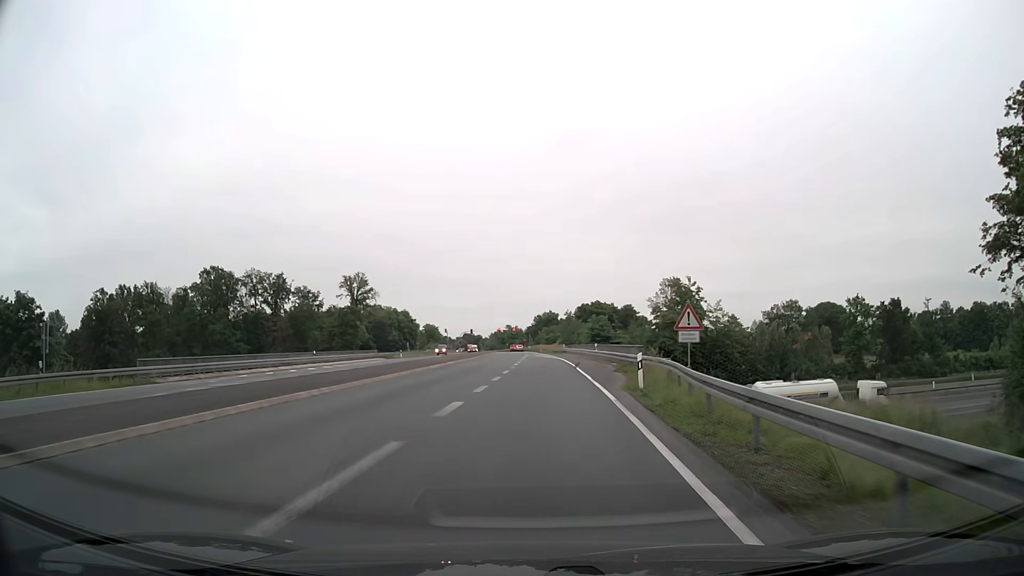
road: primary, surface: asphalt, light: Day
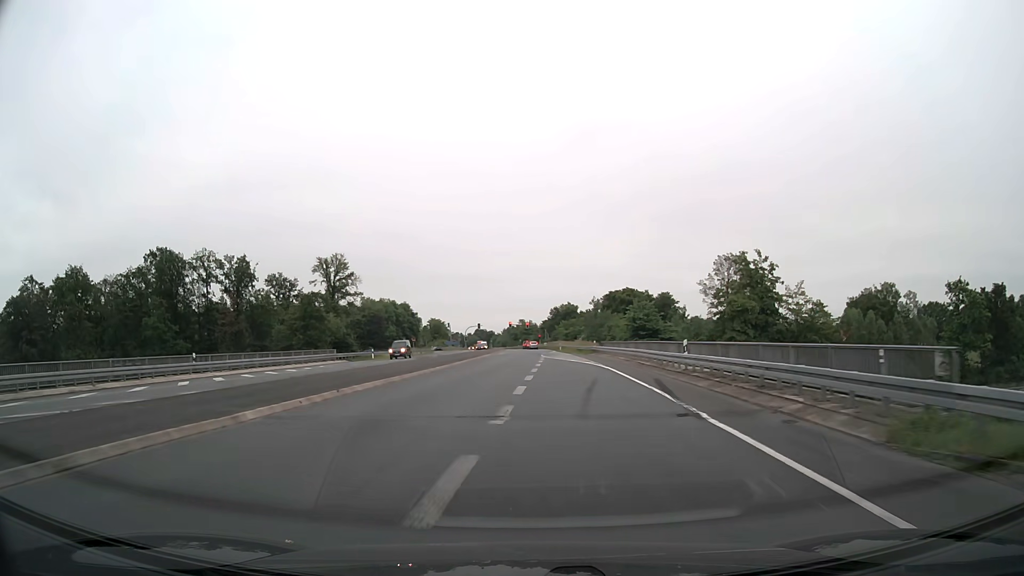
(-0.1, +25.6) m; -1°
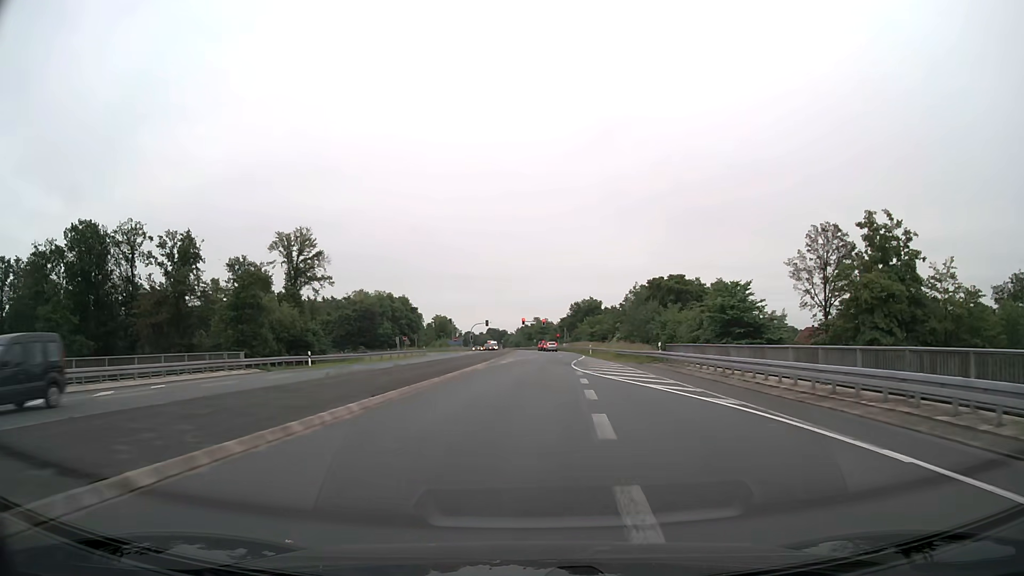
(-0.5, +25.6) m; -2°
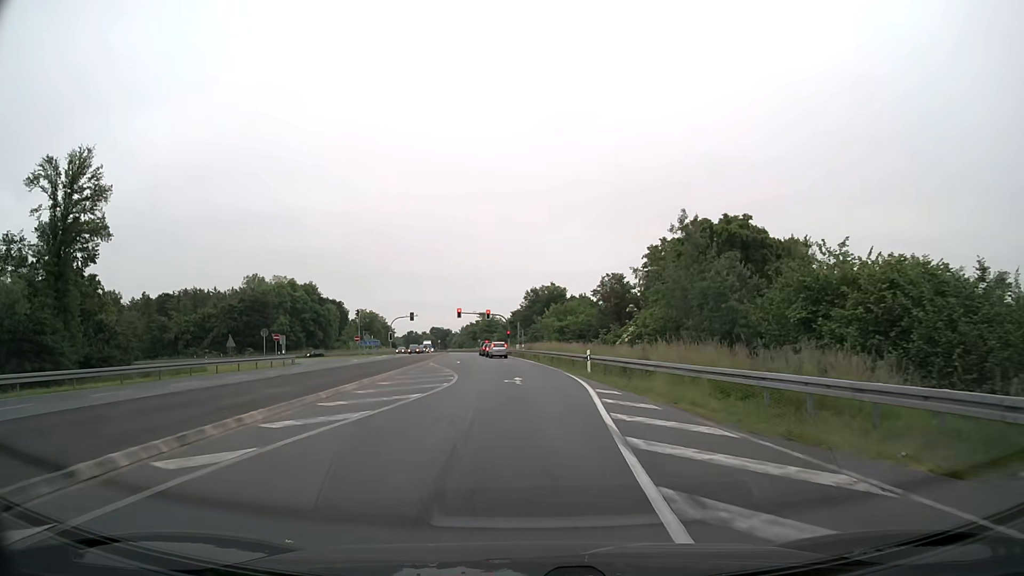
(+1.7, +40.5) m; +4°
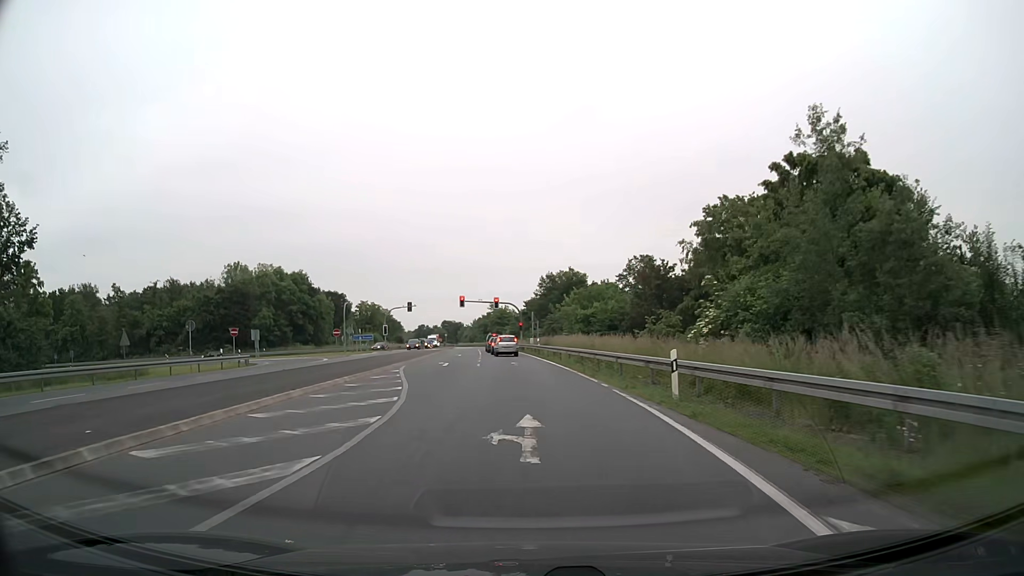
(0.0, +14.9) m; -1°
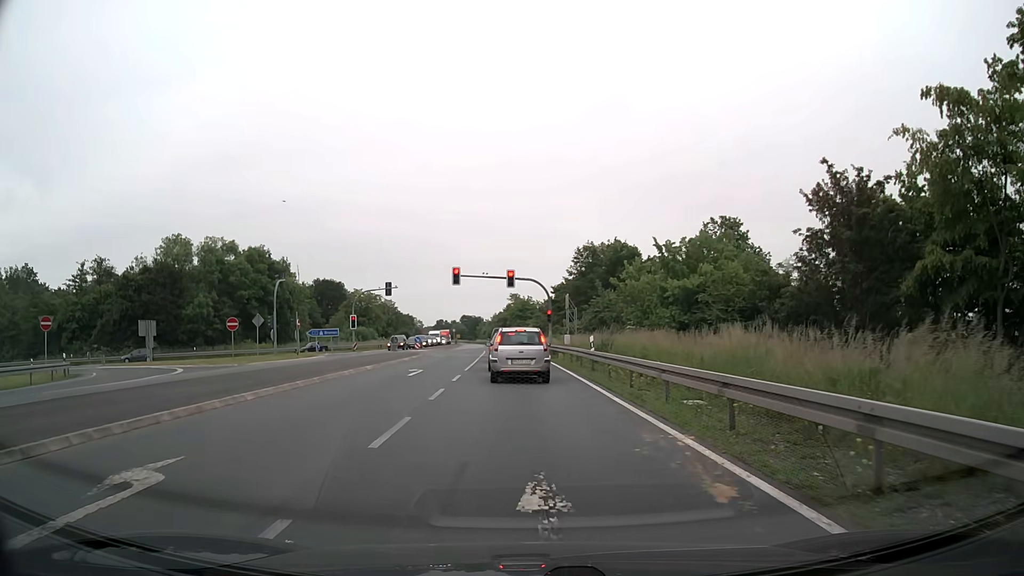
(-0.5, +29.6) m; -1°
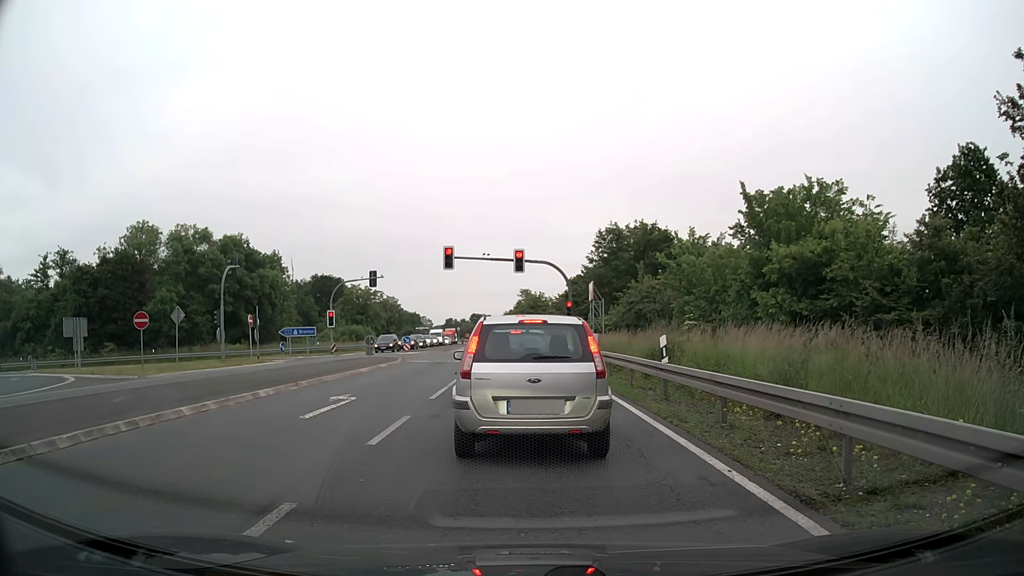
(-0.2, +10.9) m; -2°
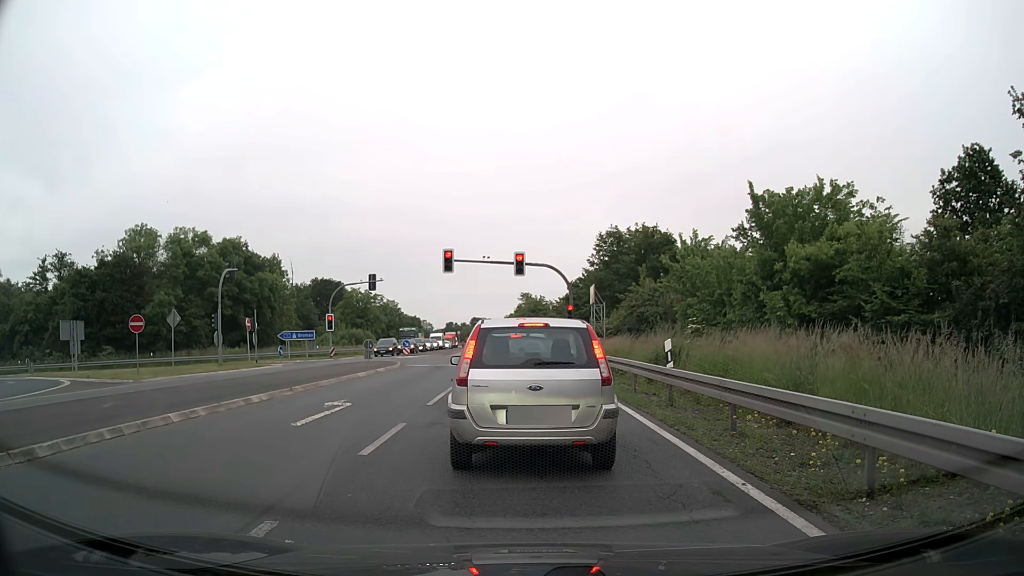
(0.0, +0.5) m; 0°
(0, +10) (0, +20) (0, +30) (0, +40) (0, +50) (0, +60) (-1, +70) (-1, +80) (-2, +90) (-2, +100) m
